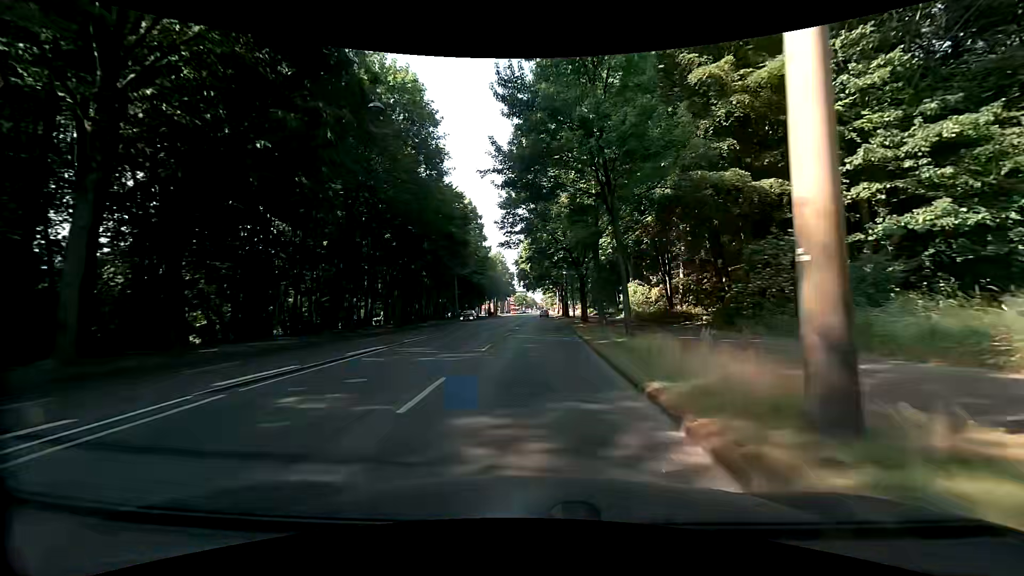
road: primary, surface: asphalt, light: Day
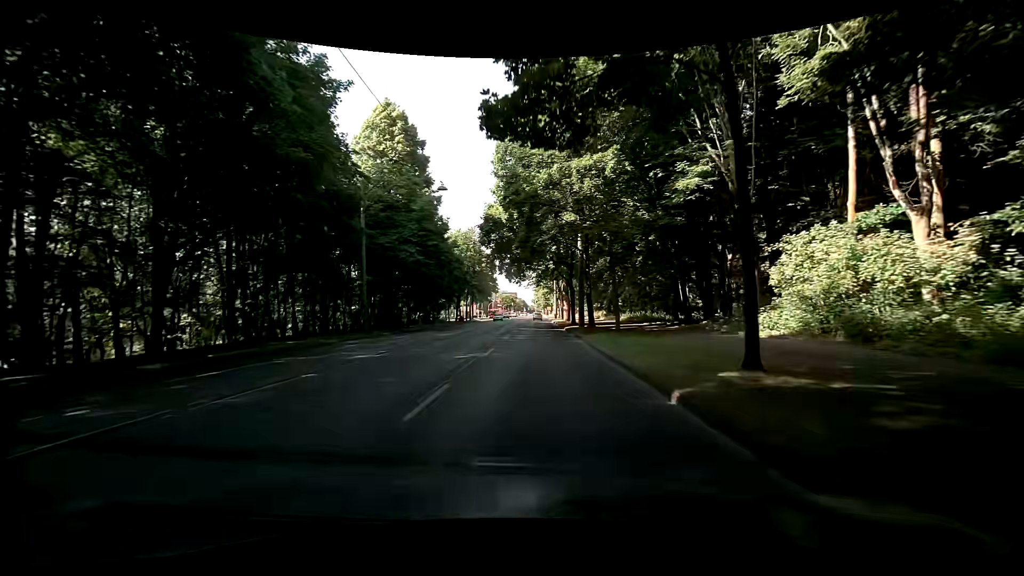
(+0.4, +38.9) m; +2°
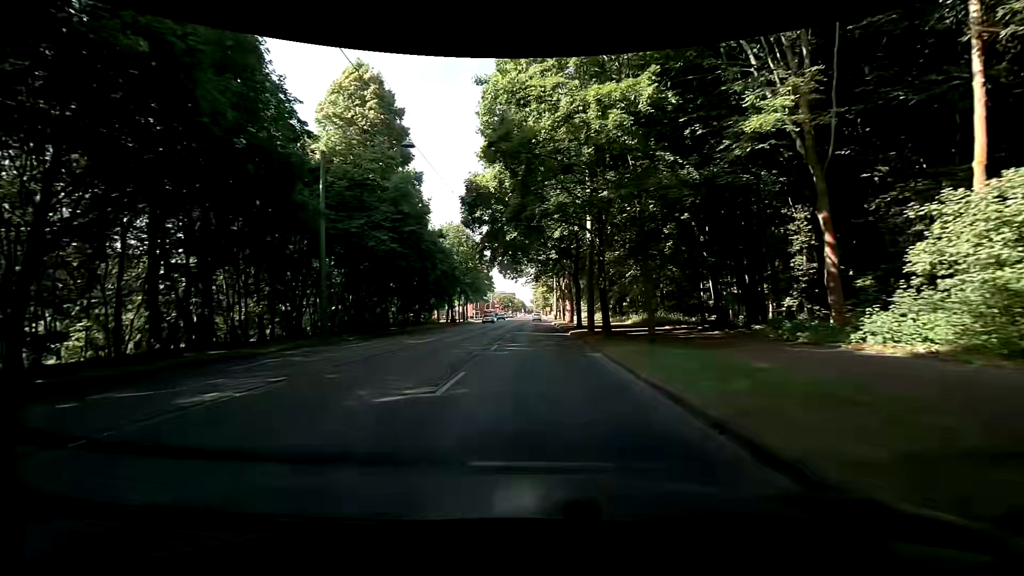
(-0.1, +7.5) m; -1°
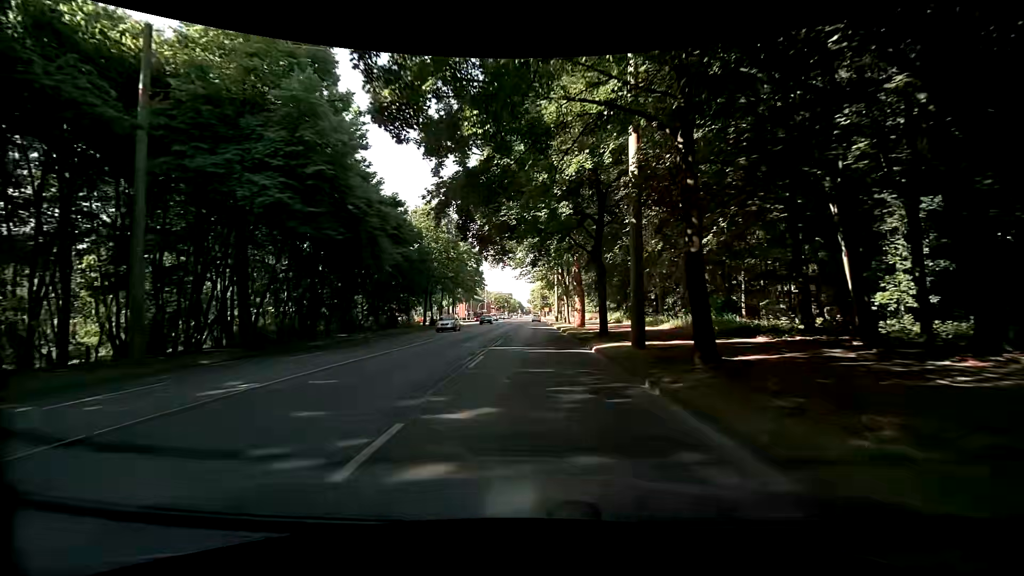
(+0.1, +14.9) m; +1°
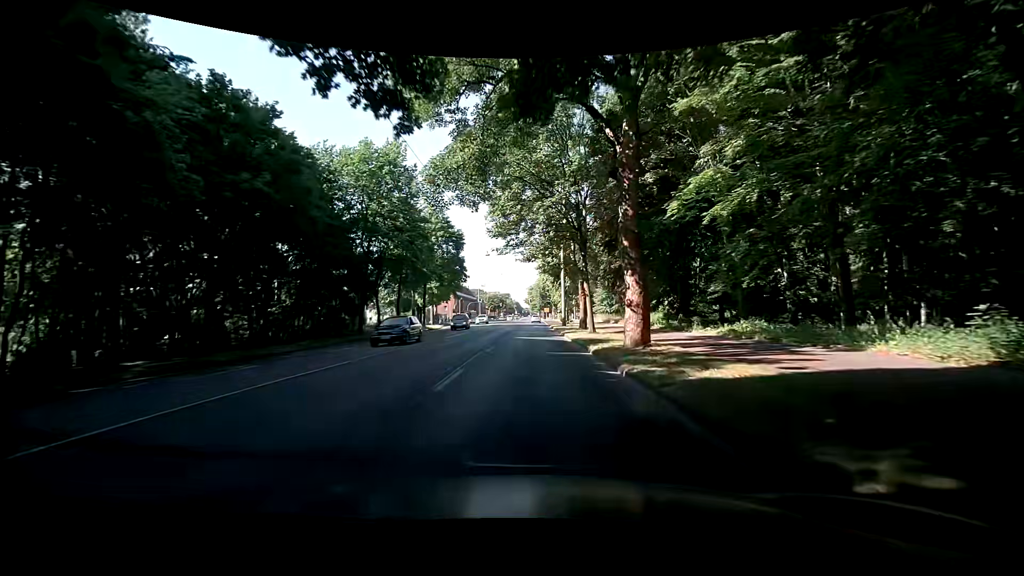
(-0.1, +23.1) m; 0°
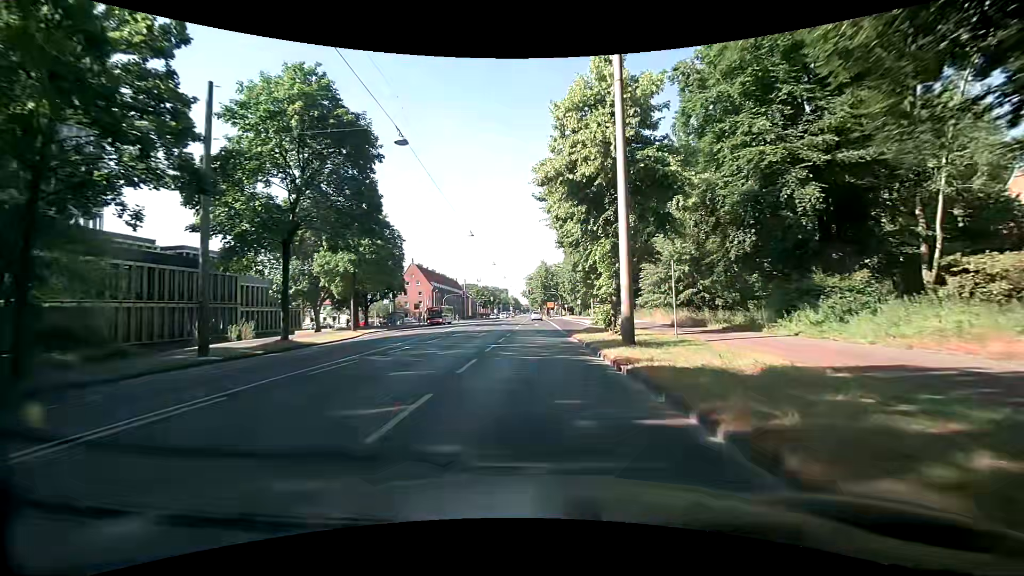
(-0.4, +38.5) m; -1°
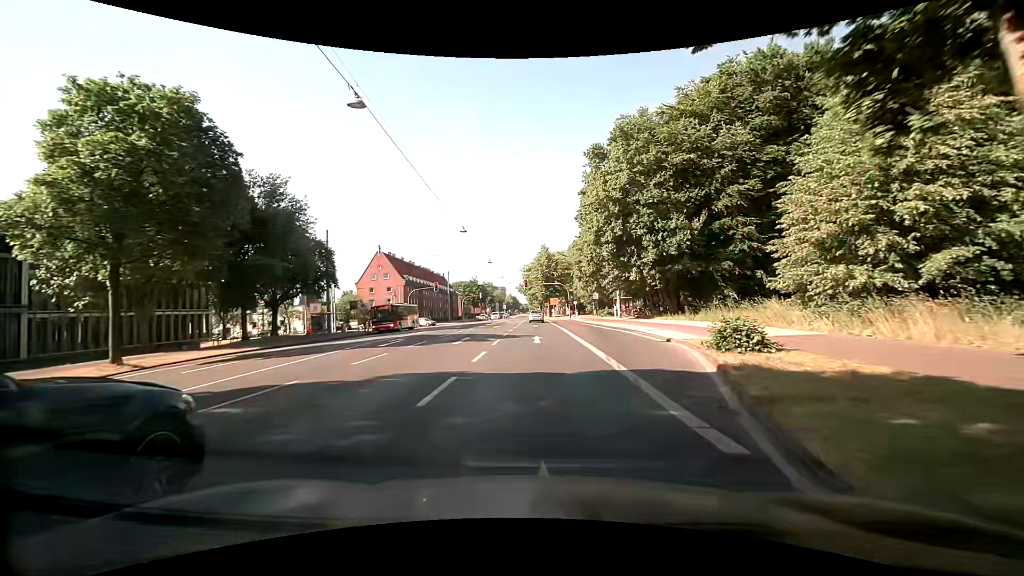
(+0.2, +28.1) m; +1°
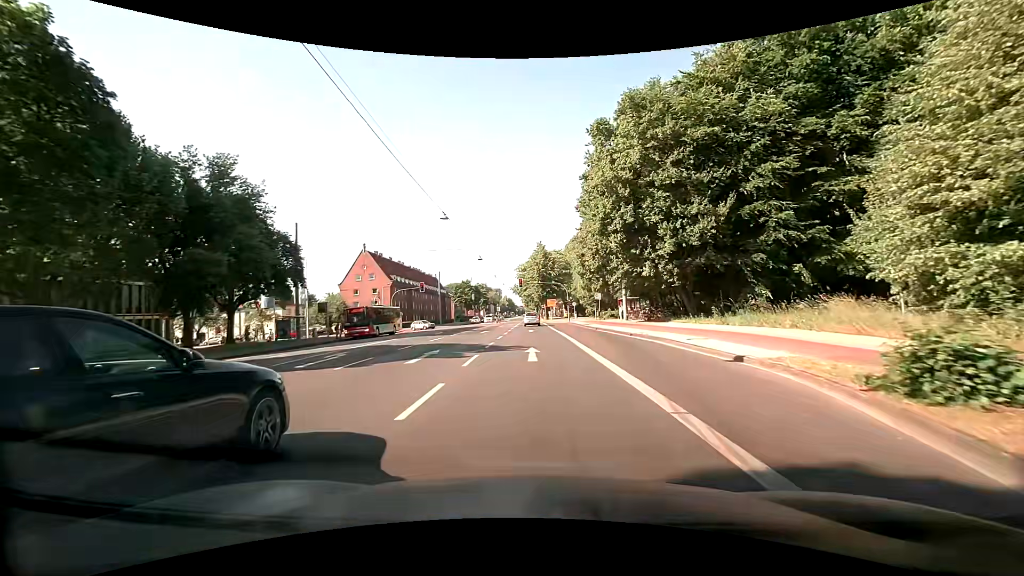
(0.0, +6.7) m; +1°
